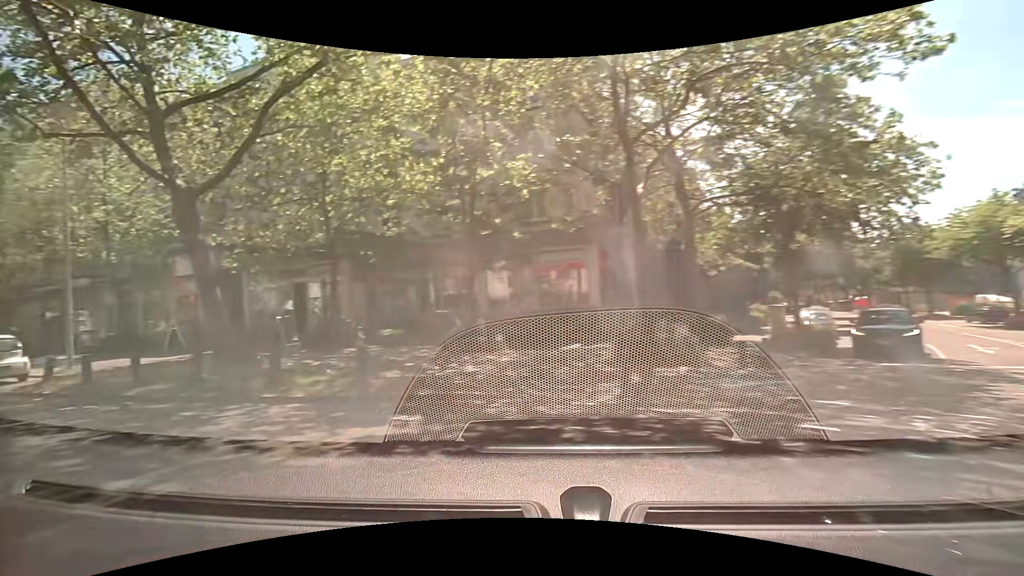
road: tertiary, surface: asphalt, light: Day
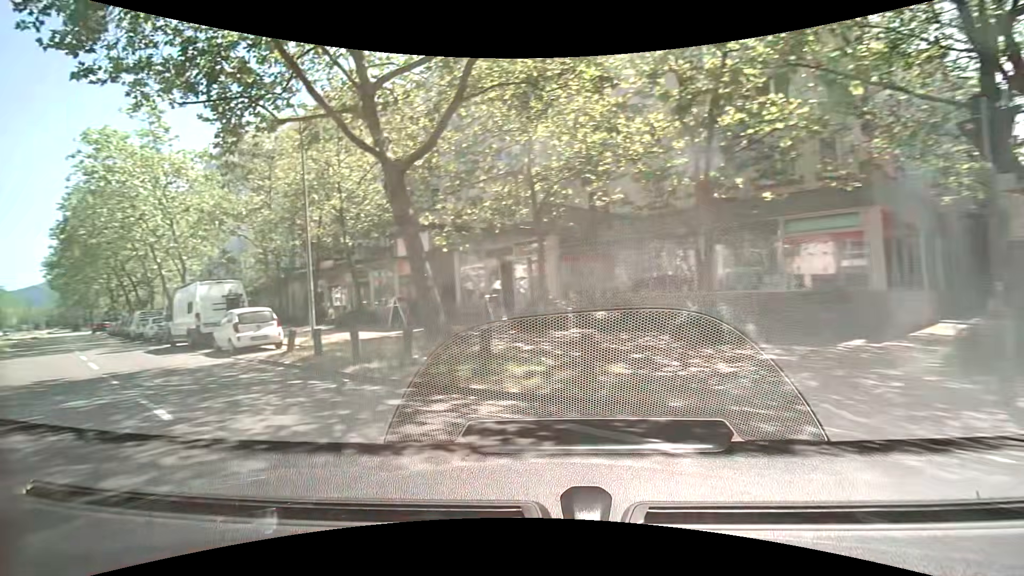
(-0.5, +2.5) m; -21°
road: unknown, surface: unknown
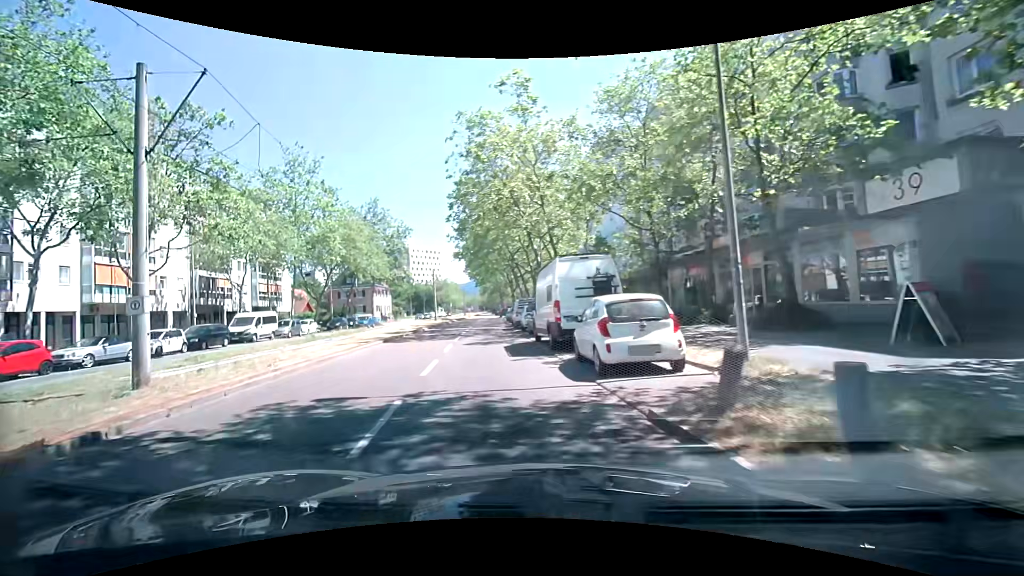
(-3.8, +8.7) m; -40°
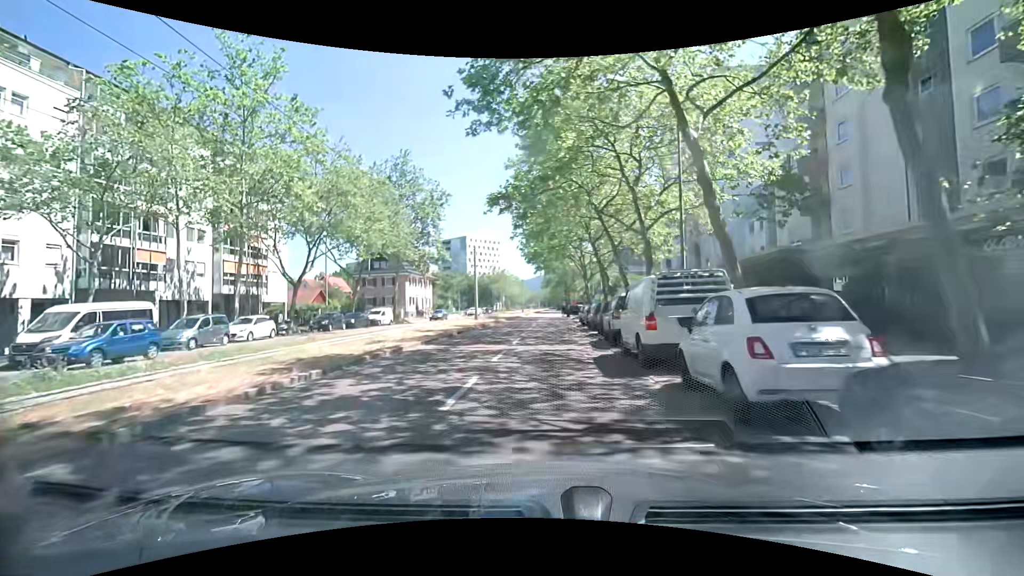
(-1.8, +22.2) m; -5°
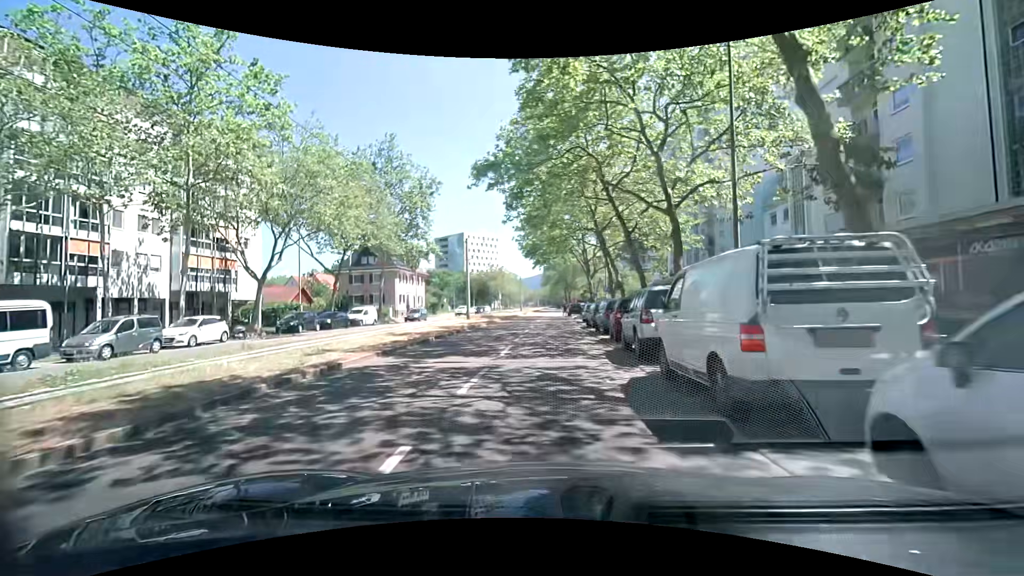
(0.0, +4.8) m; -1°
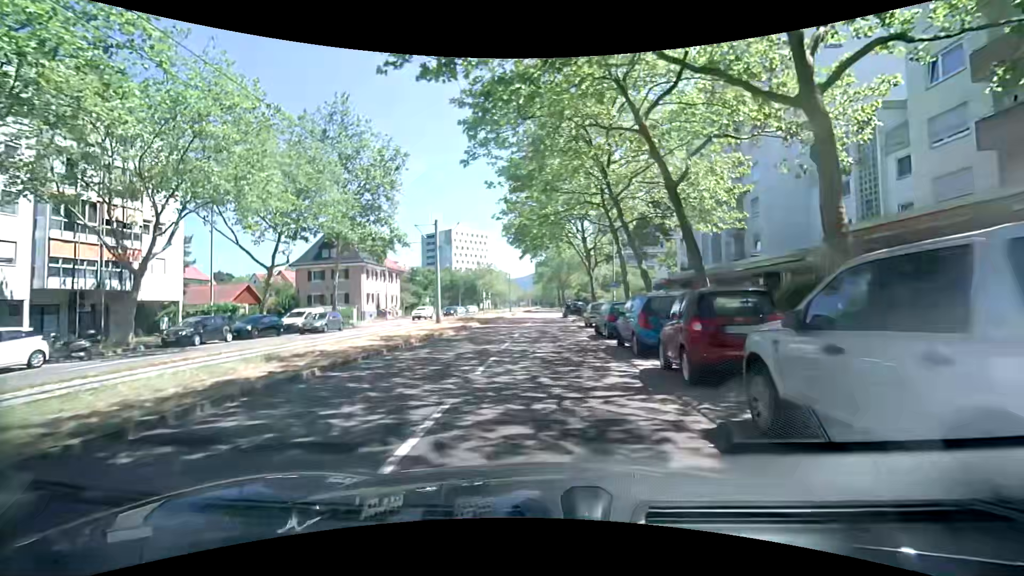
(+0.2, +9.6) m; +1°
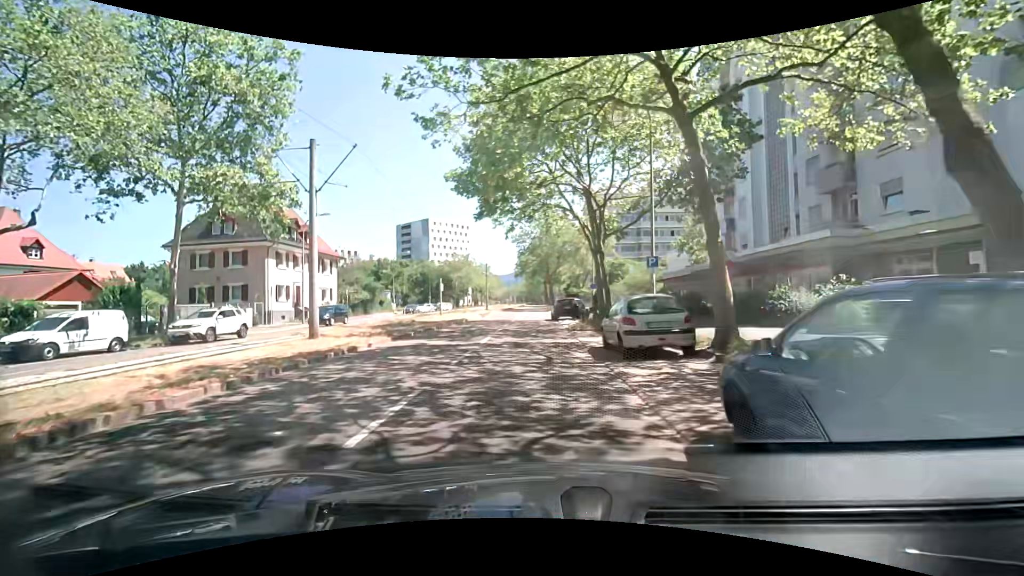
(+0.5, +16.7) m; +1°
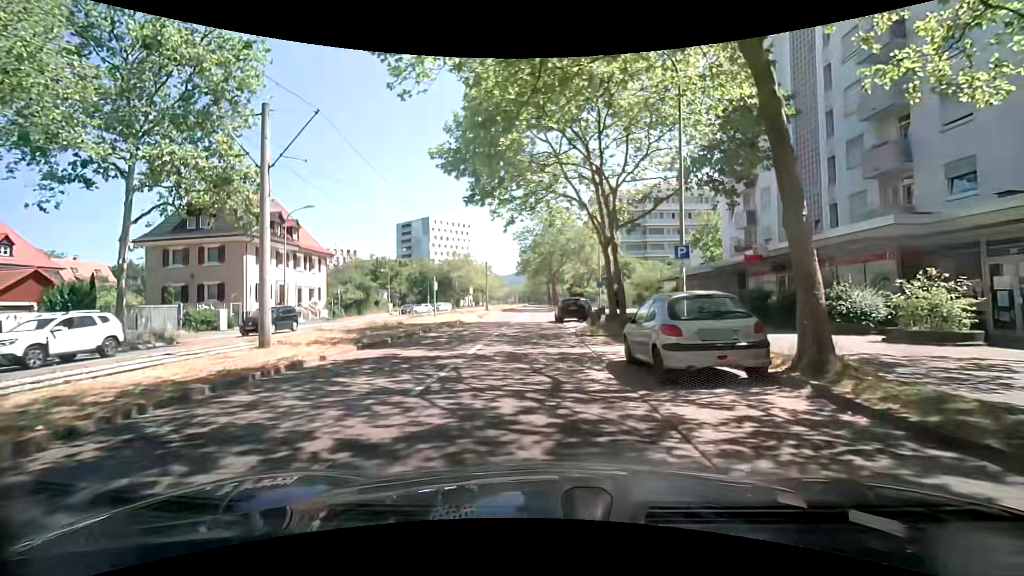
(0.0, +3.3) m; -1°
